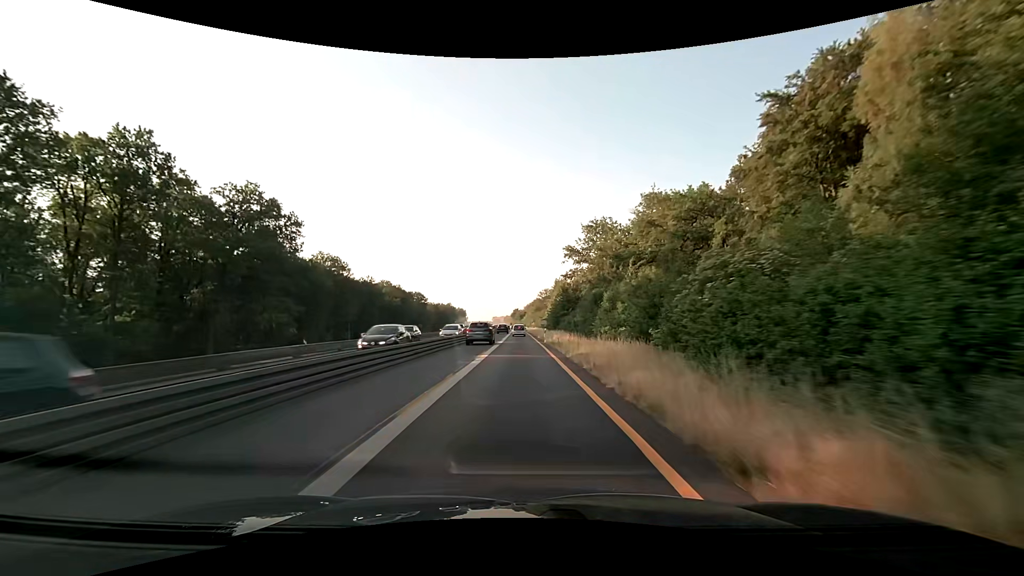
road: motorway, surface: asphalt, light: Day
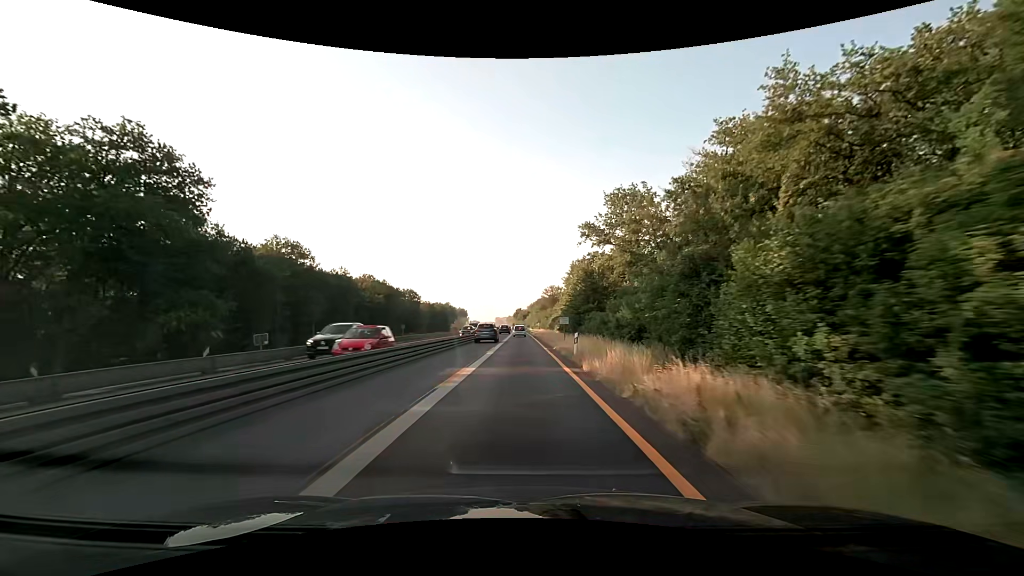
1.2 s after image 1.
(-0.1, +25.1) m; 0°
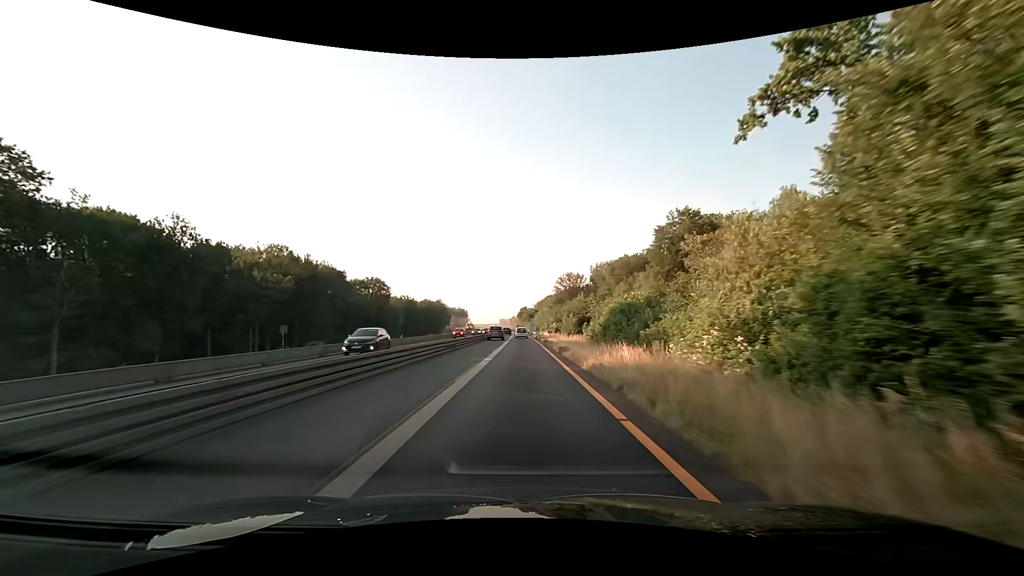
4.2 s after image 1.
(-0.2, +62.8) m; 0°
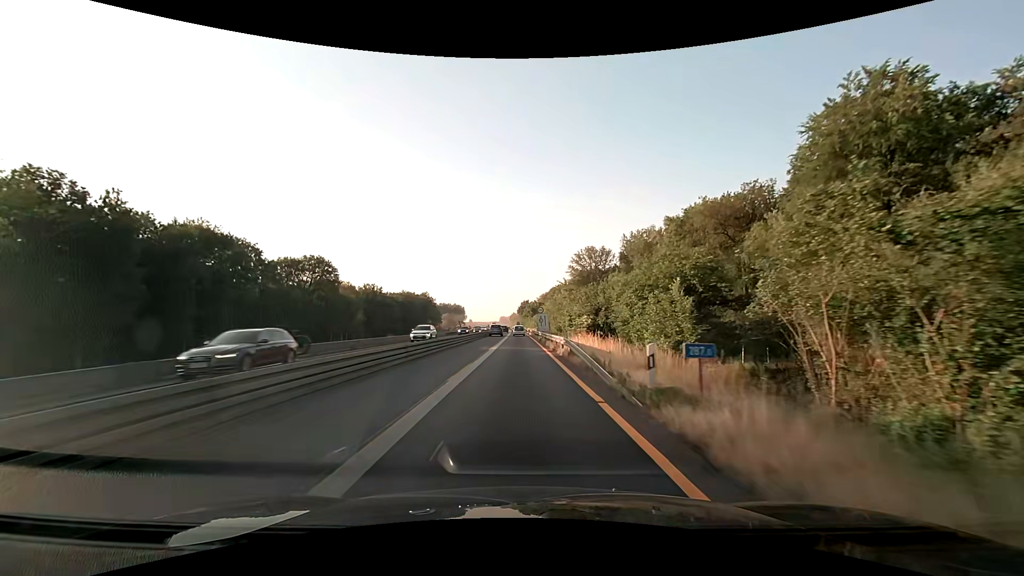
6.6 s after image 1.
(-0.1, +50.2) m; 0°
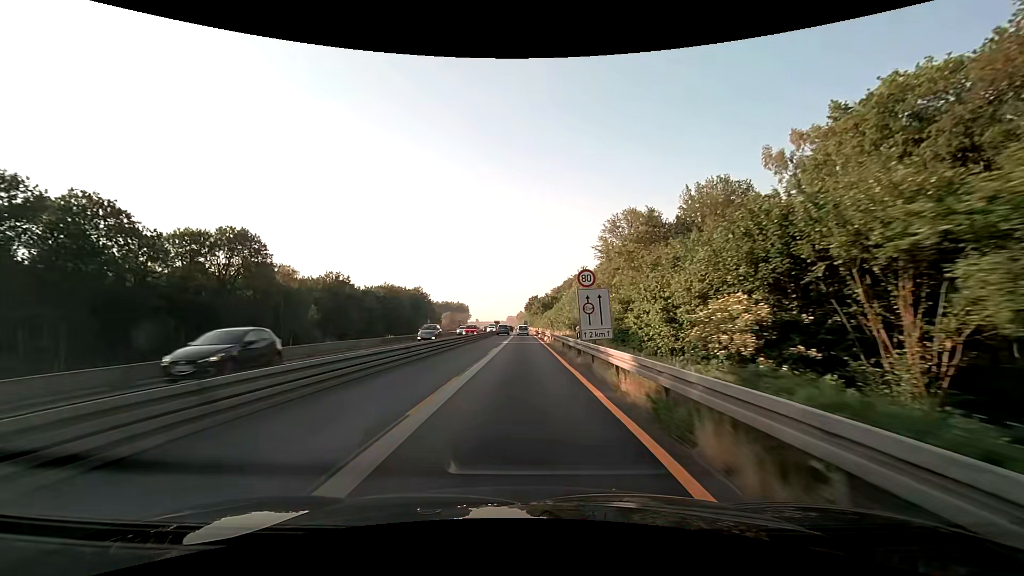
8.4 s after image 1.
(-0.3, +37.6) m; -1°
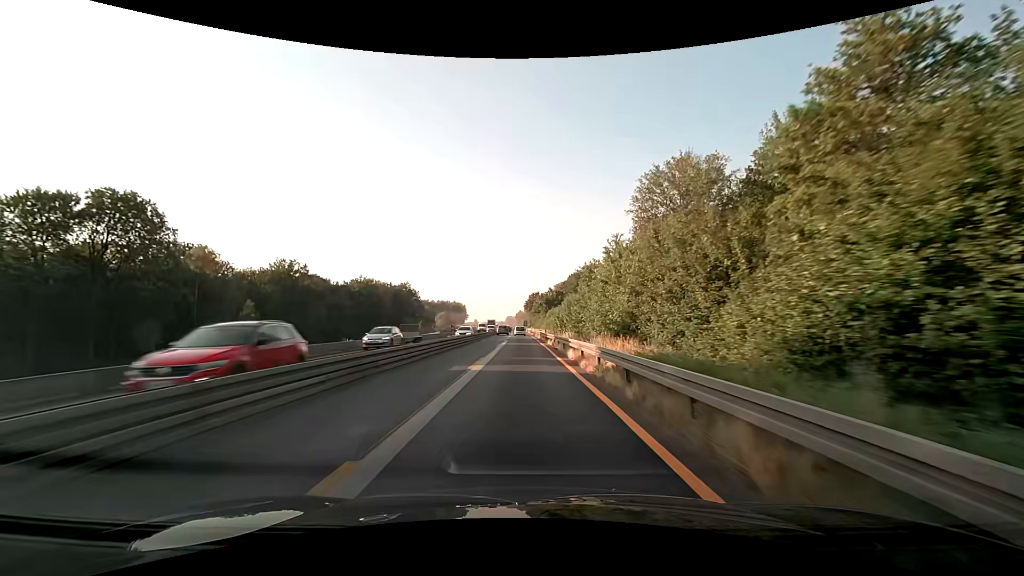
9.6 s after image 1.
(0.0, +25.0) m; 0°
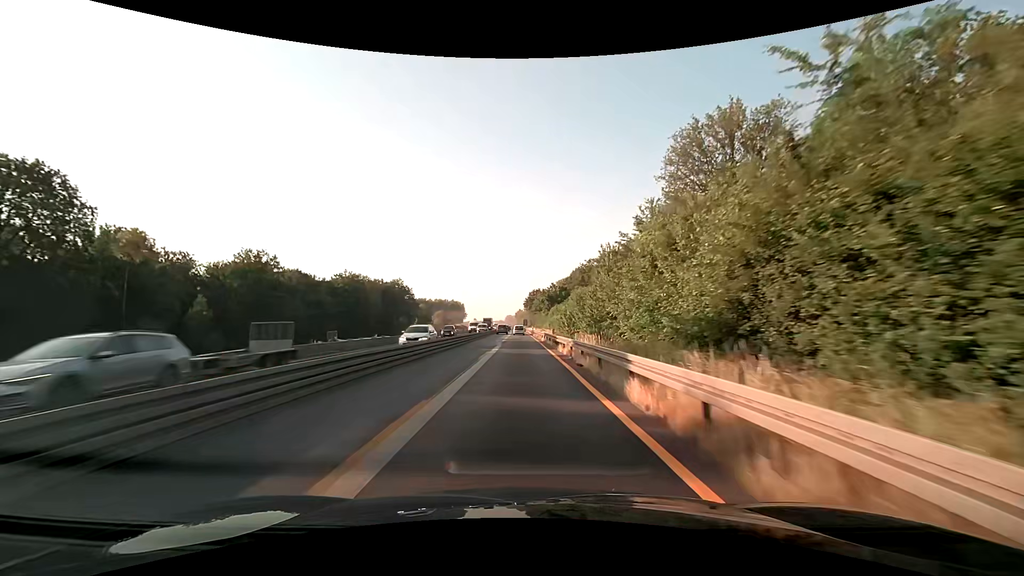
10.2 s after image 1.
(0.0, +12.5) m; 0°
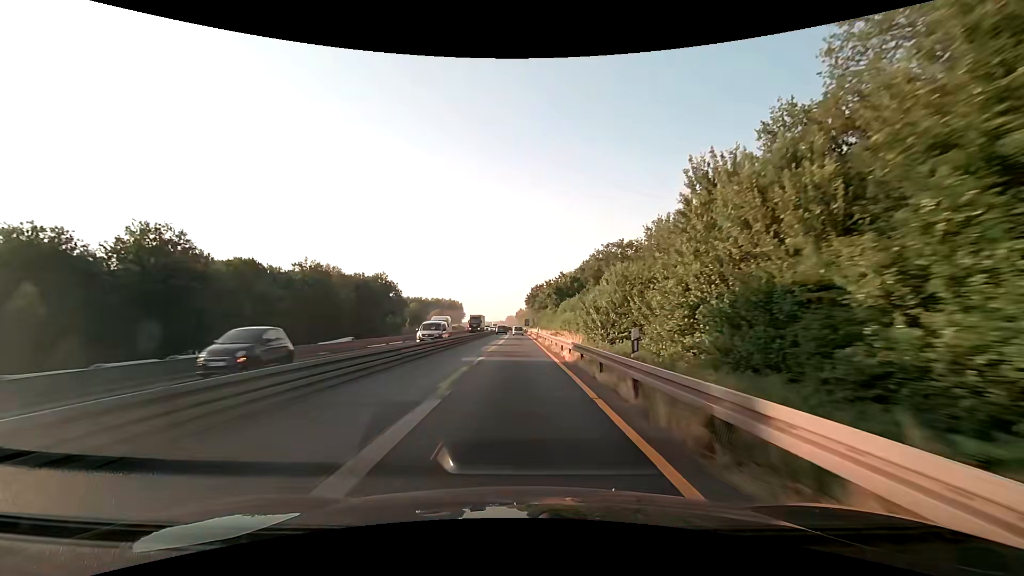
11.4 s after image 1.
(0.0, +25.0) m; 0°
(0, +10) (0, +20) (0, +30) (0, +40) (-1, +50) (-1, +60) (-1, +70) (-1, +80) (-1, +90) (-1, +100) m
